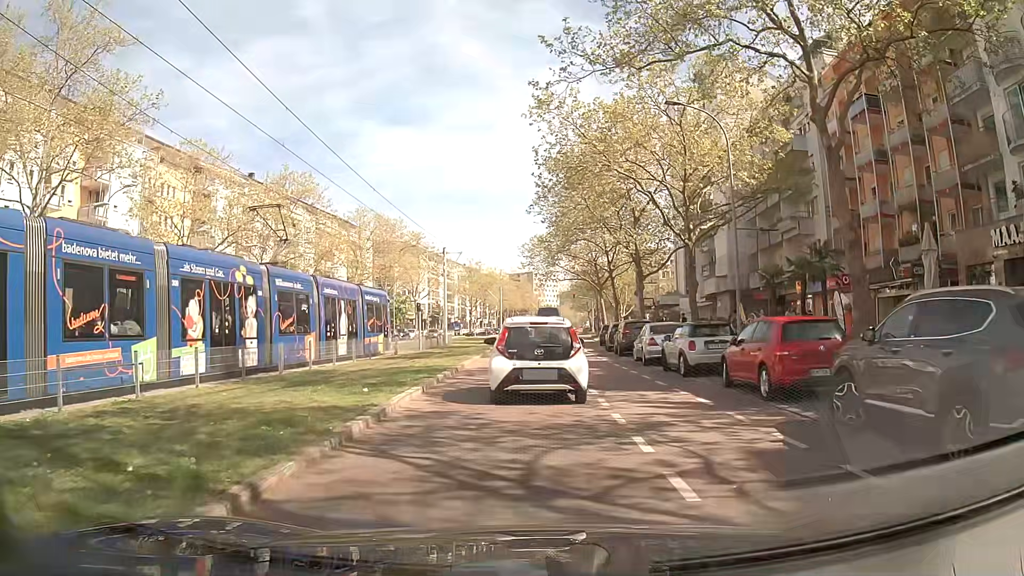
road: tertiary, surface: asphalt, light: Day
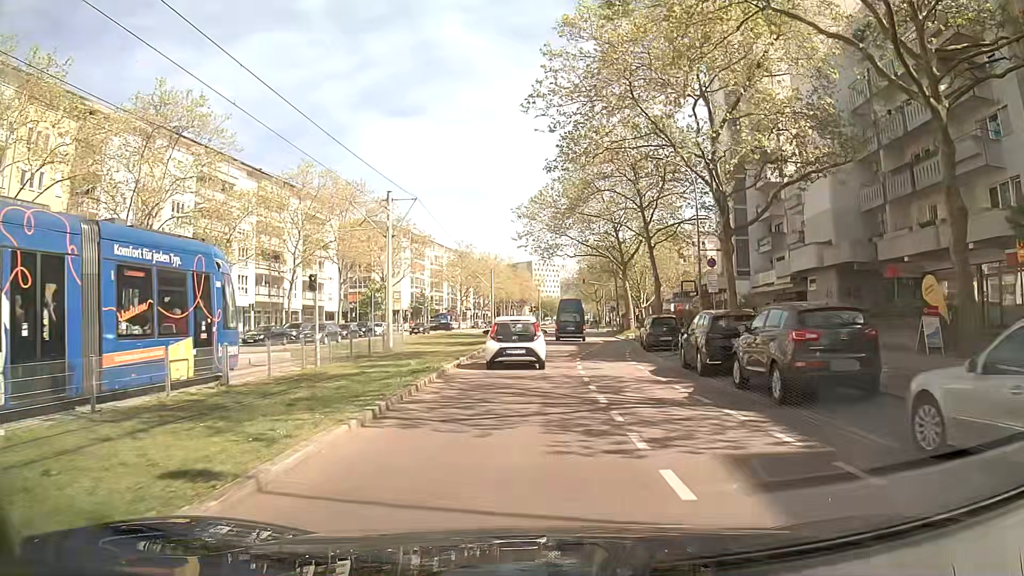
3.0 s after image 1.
(+0.6, +20.3) m; +2°
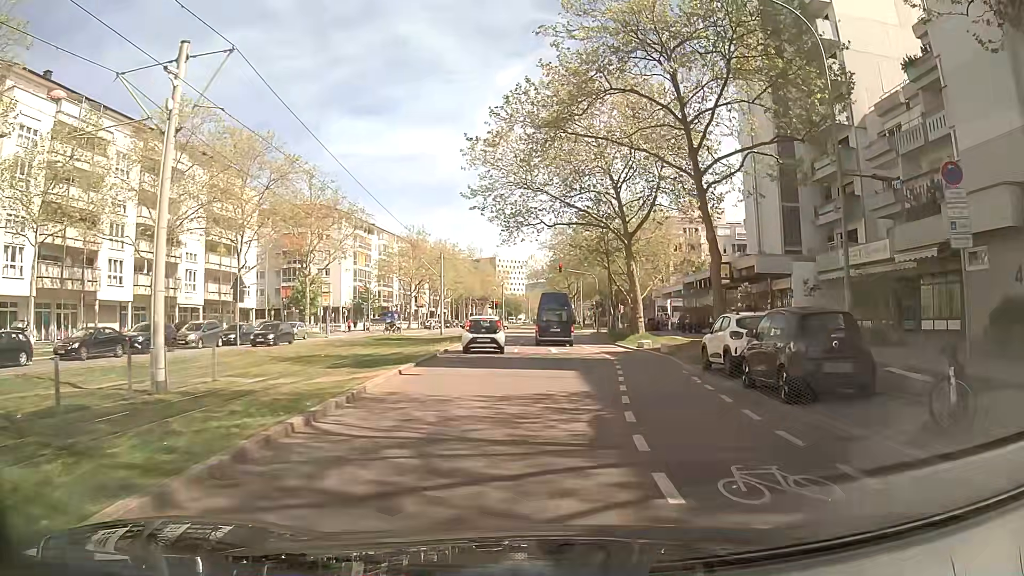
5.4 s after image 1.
(+0.2, +18.2) m; +3°
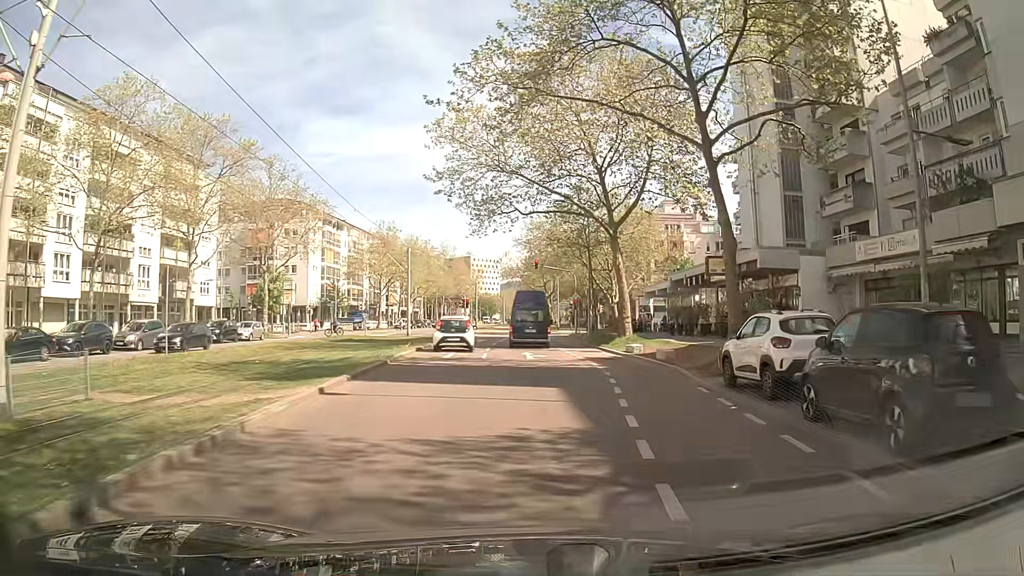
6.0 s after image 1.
(0.0, +4.3) m; +2°
